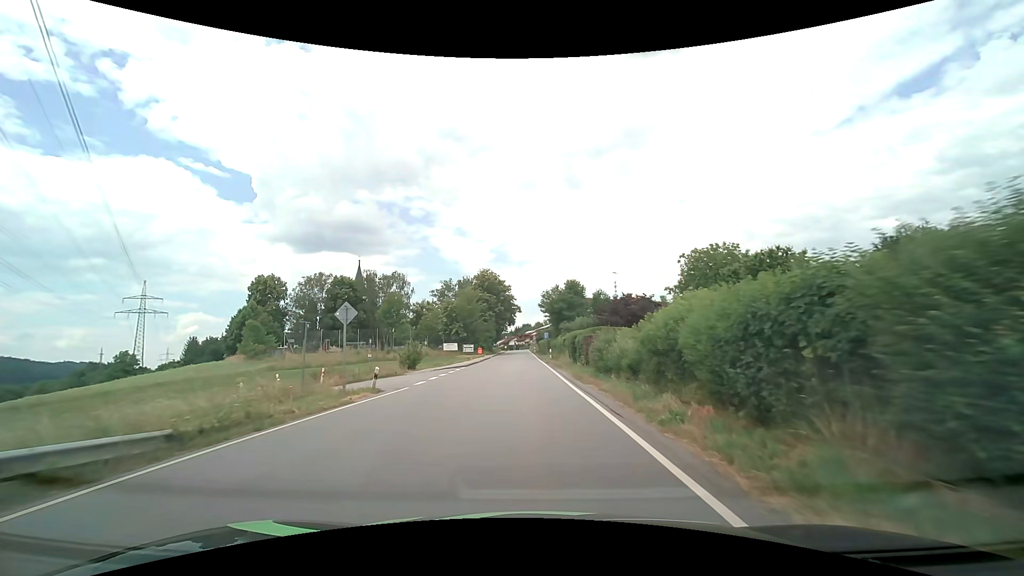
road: secondary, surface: asphalt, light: Day
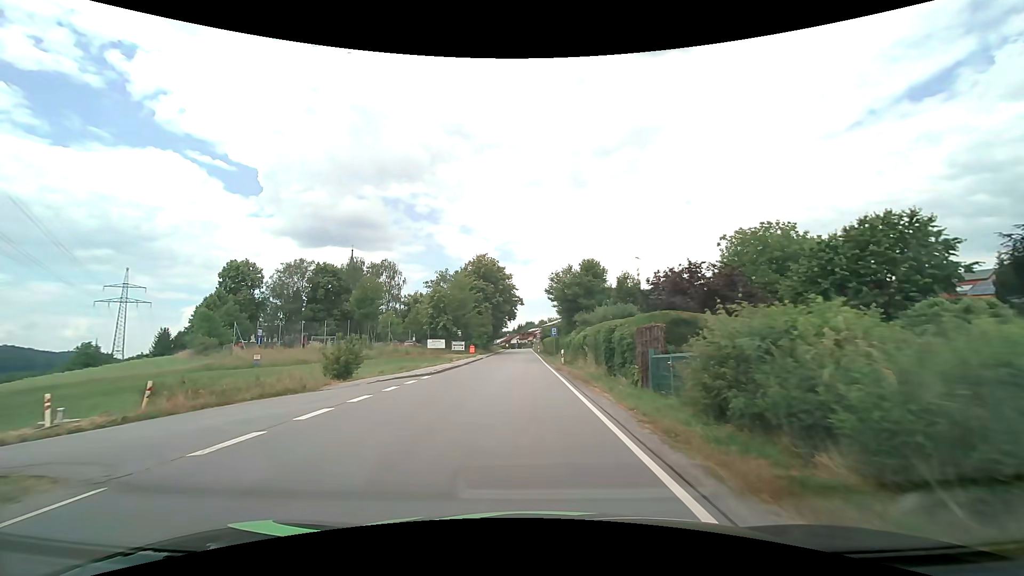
(0.0, +13.6) m; 0°
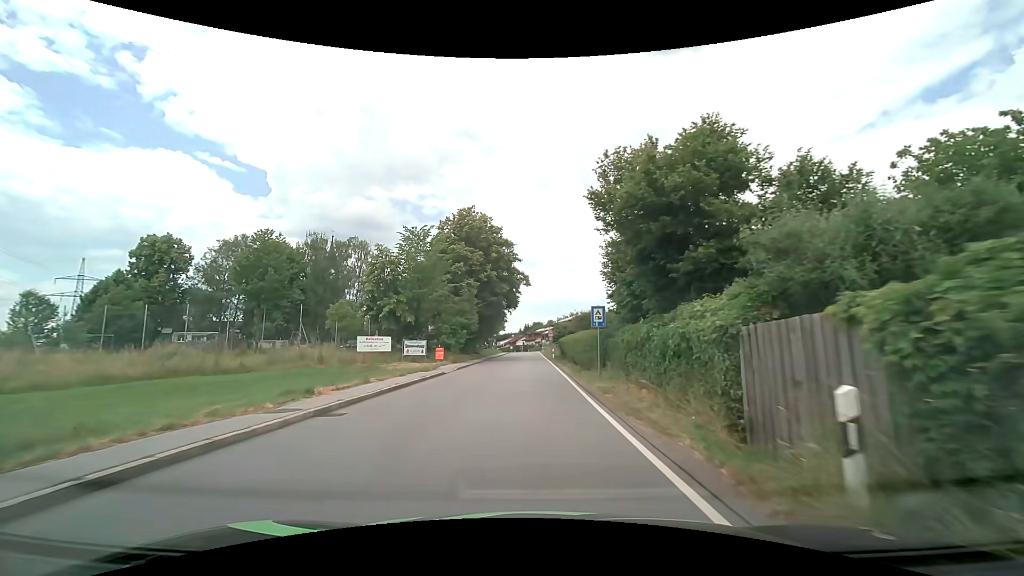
(-0.3, +27.2) m; -1°
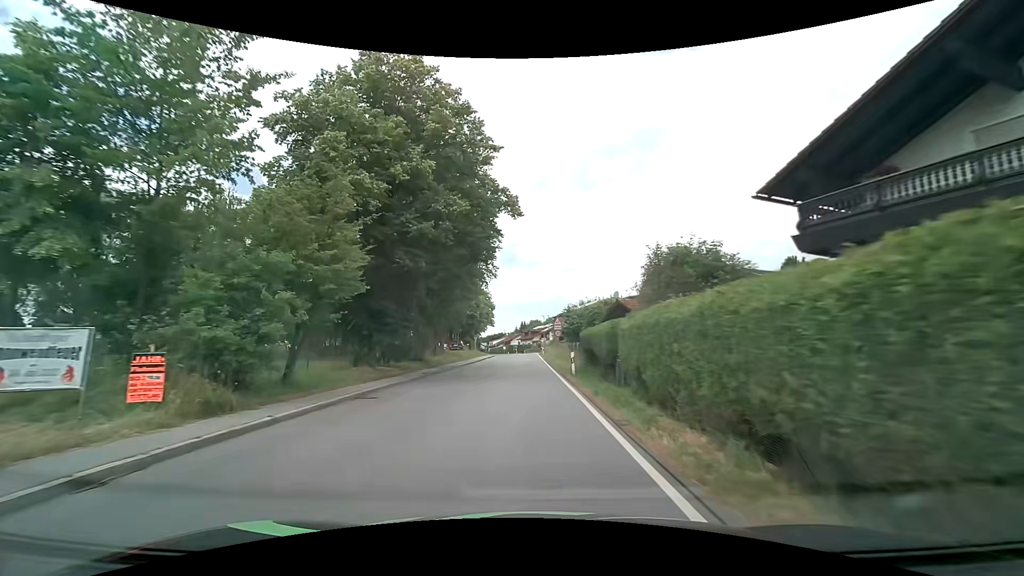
(+0.2, +27.4) m; 0°
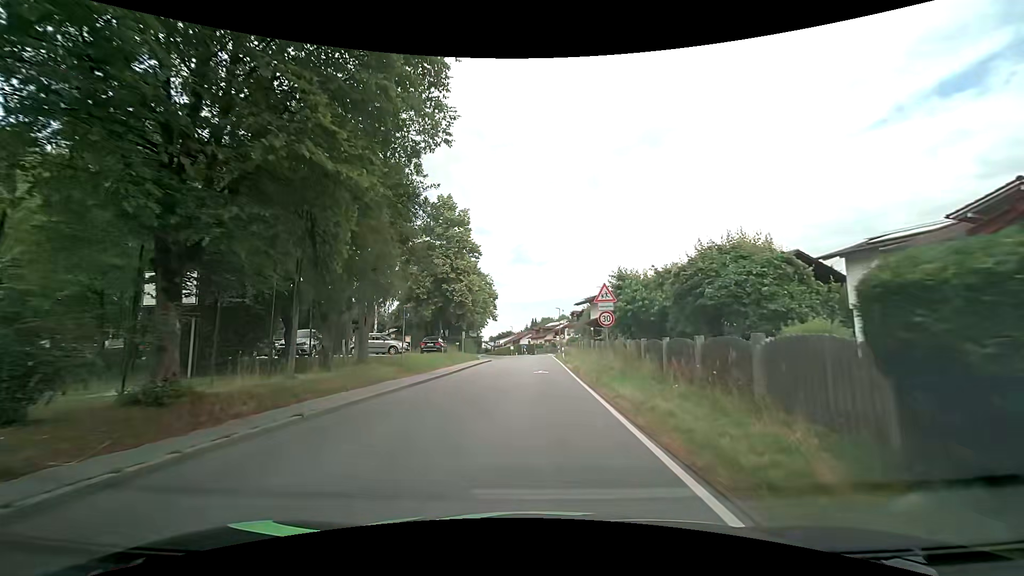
(-0.3, +21.2) m; -1°
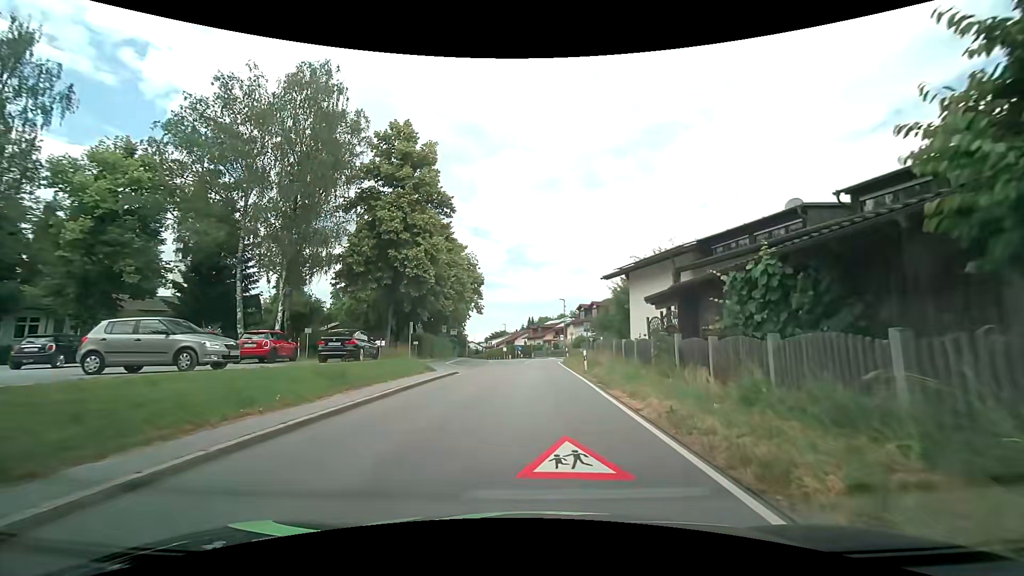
(-0.1, +19.4) m; +1°
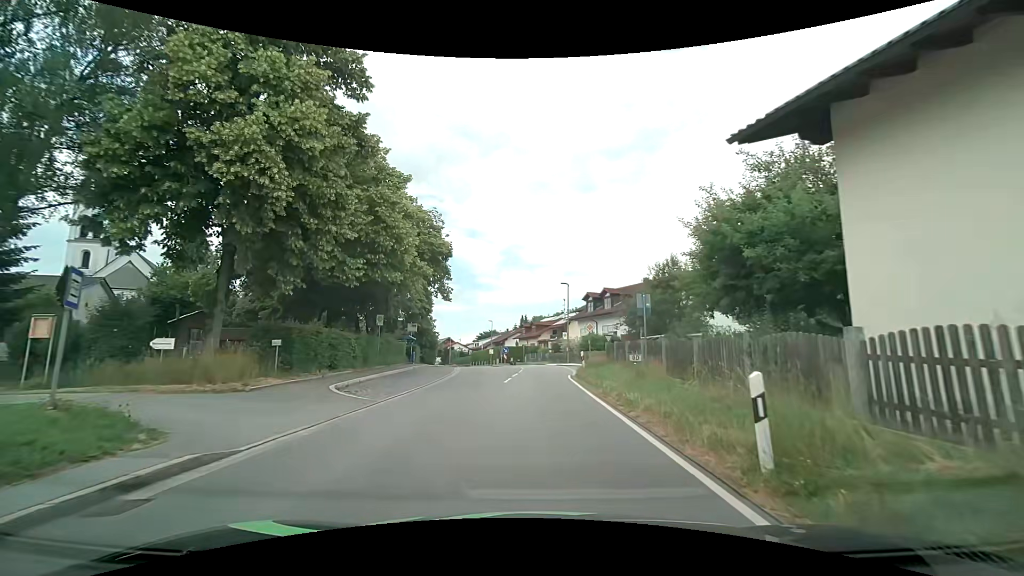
(+0.1, +19.5) m; 0°
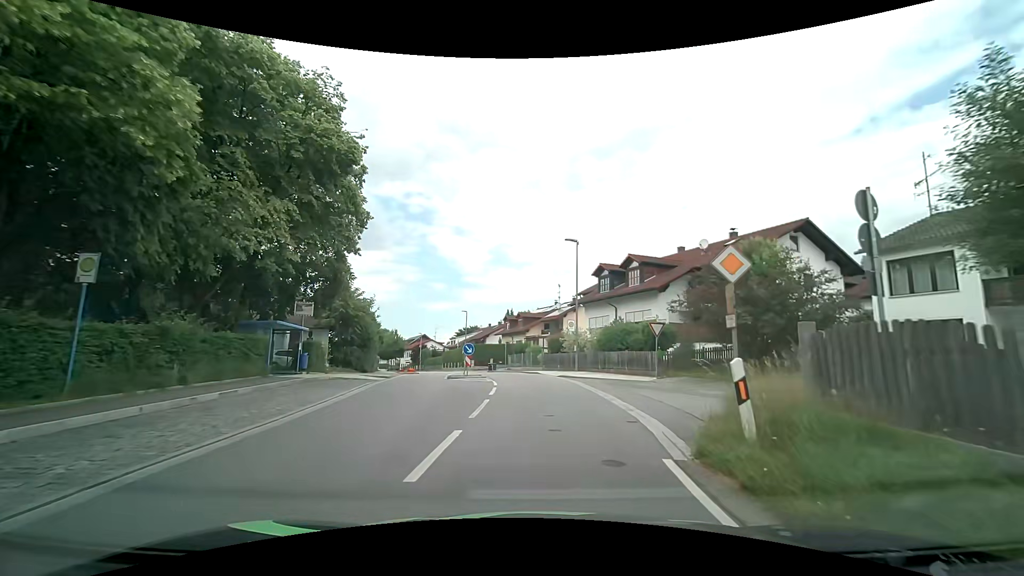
(+0.3, +20.2) m; +2°
(0, +10) (0, +20) (-1, +30) (-3, +40) (-6, +49) (-8, +59) (-11, +69) (-15, +78) (-18, +87) (-22, +97) m
